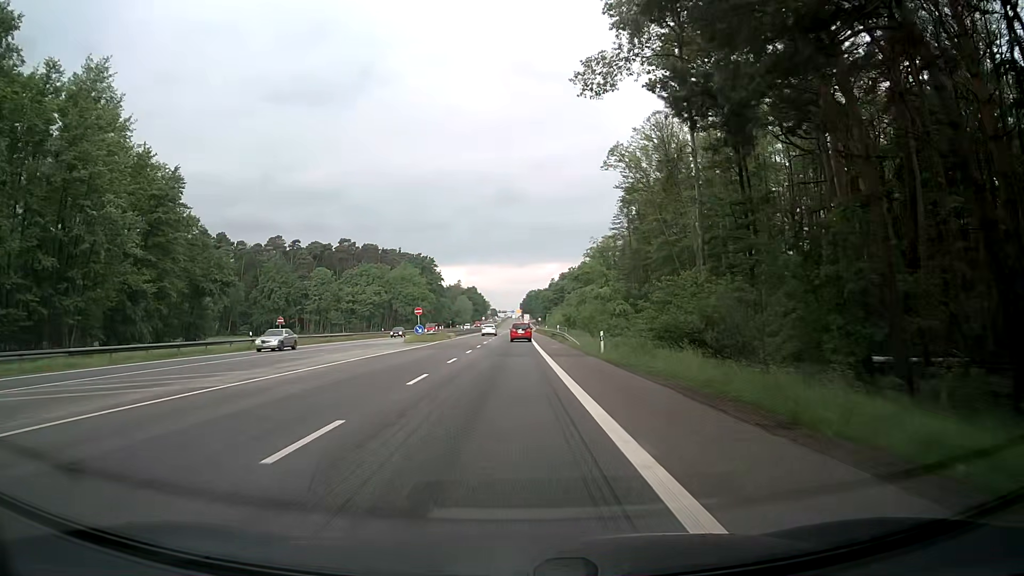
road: secondary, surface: asphalt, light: Day
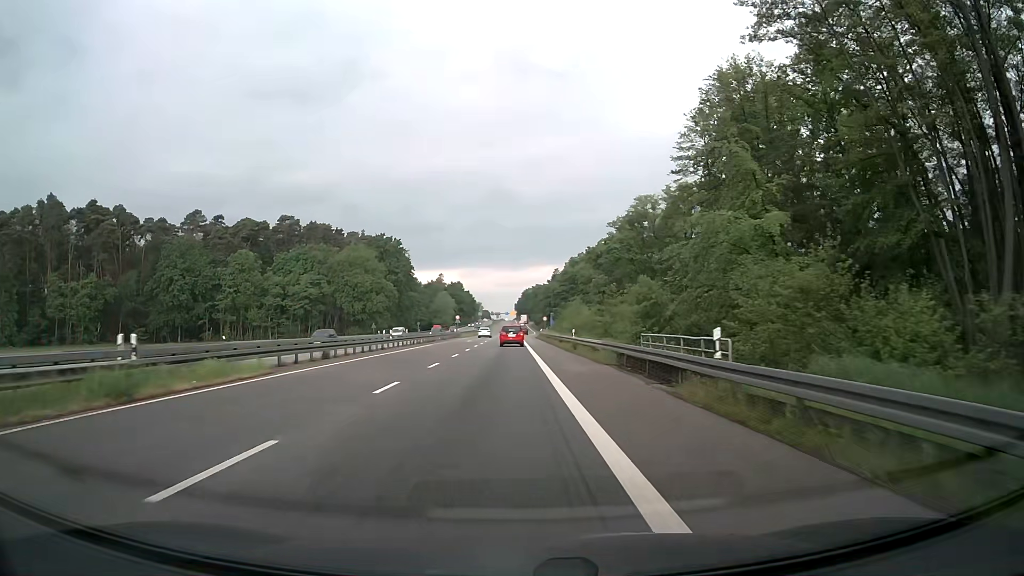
(+0.2, +55.7) m; 0°
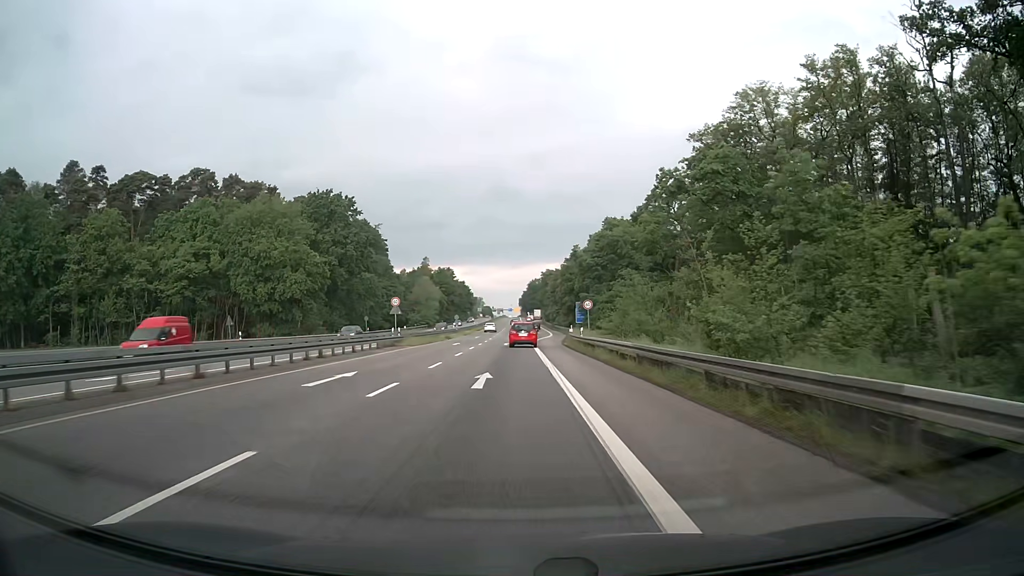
(-0.3, +54.6) m; -1°
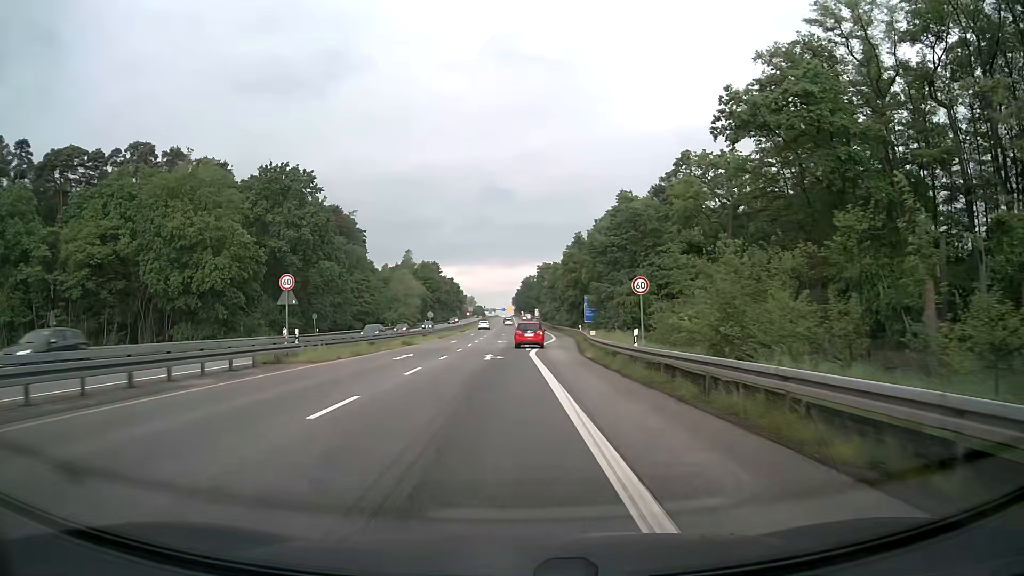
(+0.2, +21.1) m; +1°
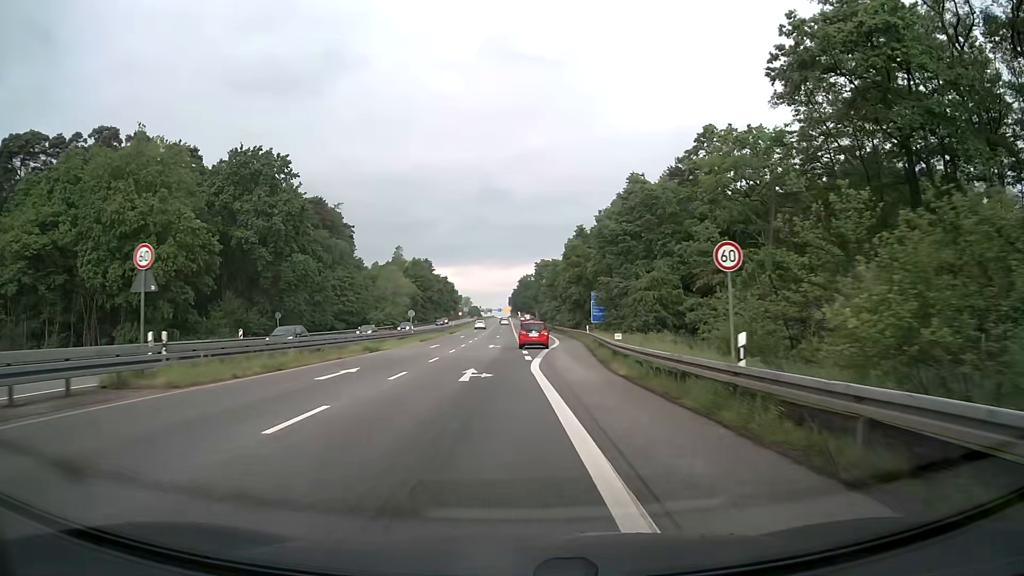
(0.0, +10.4) m; 0°
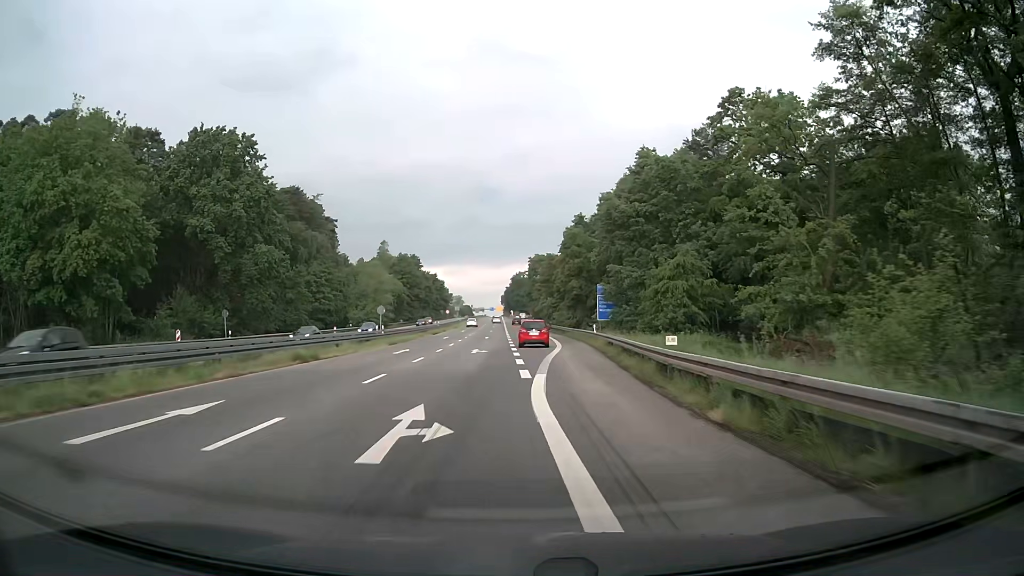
(0.0, +10.3) m; 0°
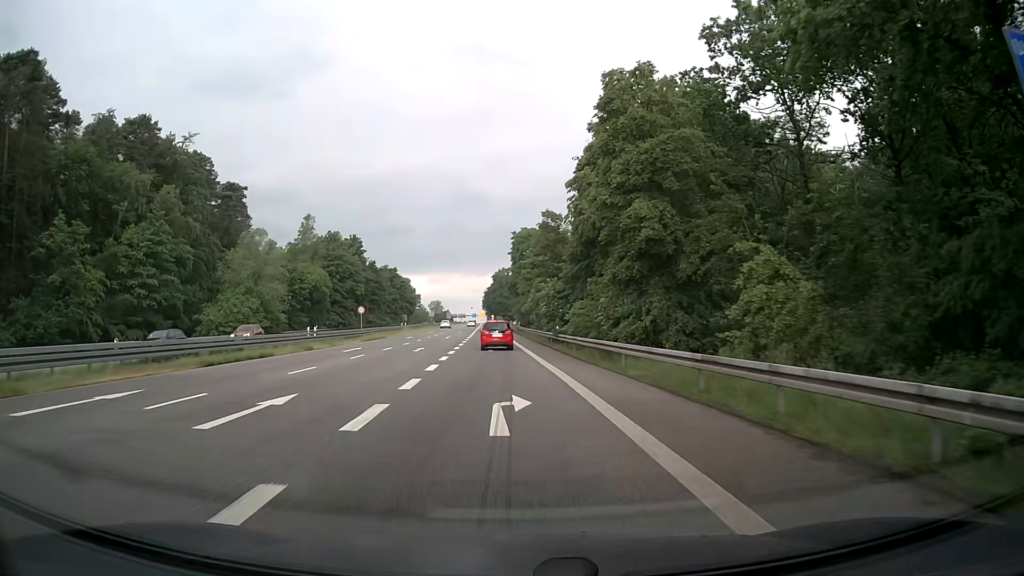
(+1.3, +50.7) m; +1°
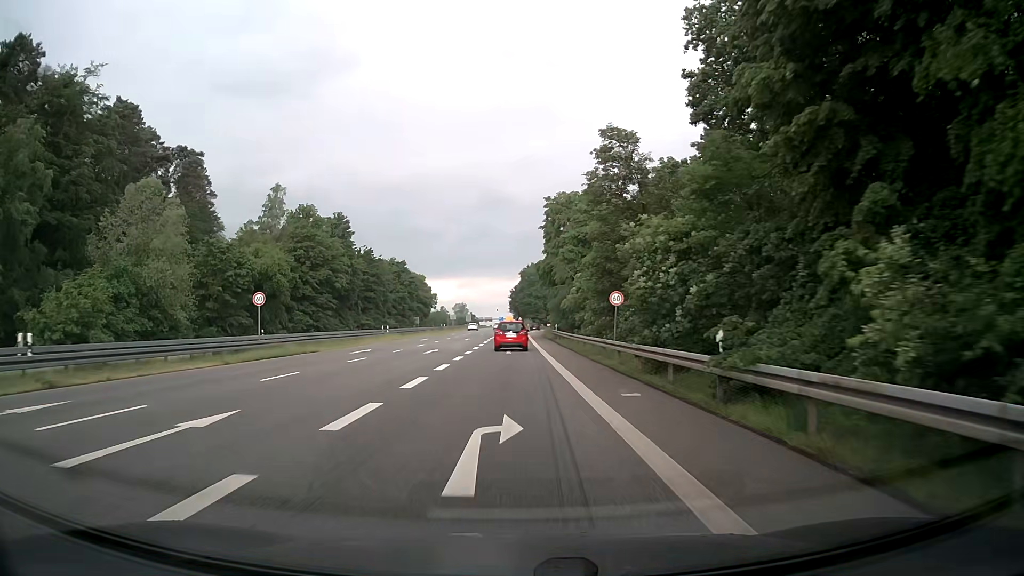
(-0.6, +29.8) m; -3°
(0, +10) (0, +20) (0, +30) (0, +40) (0, +50) (0, +60) (0, +70) (0, +80) (0, +90) (+1, +100) m
